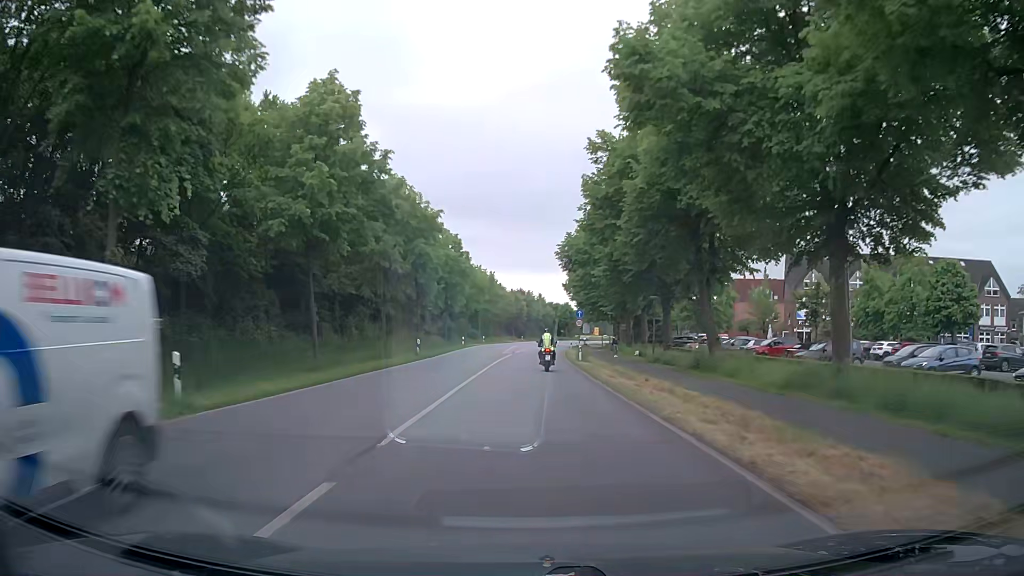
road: primary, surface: asphalt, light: Day
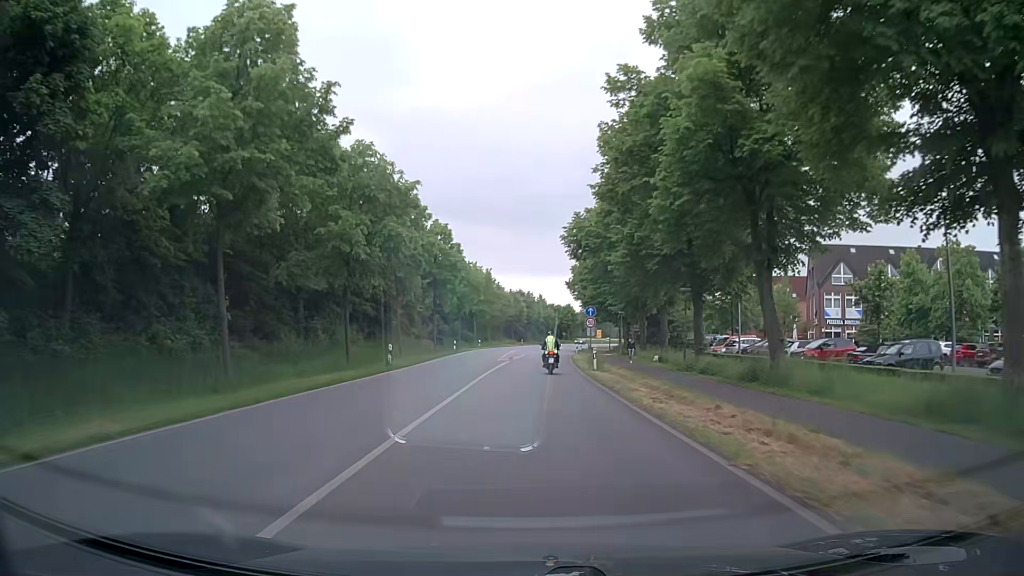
(0.0, +8.0) m; -1°
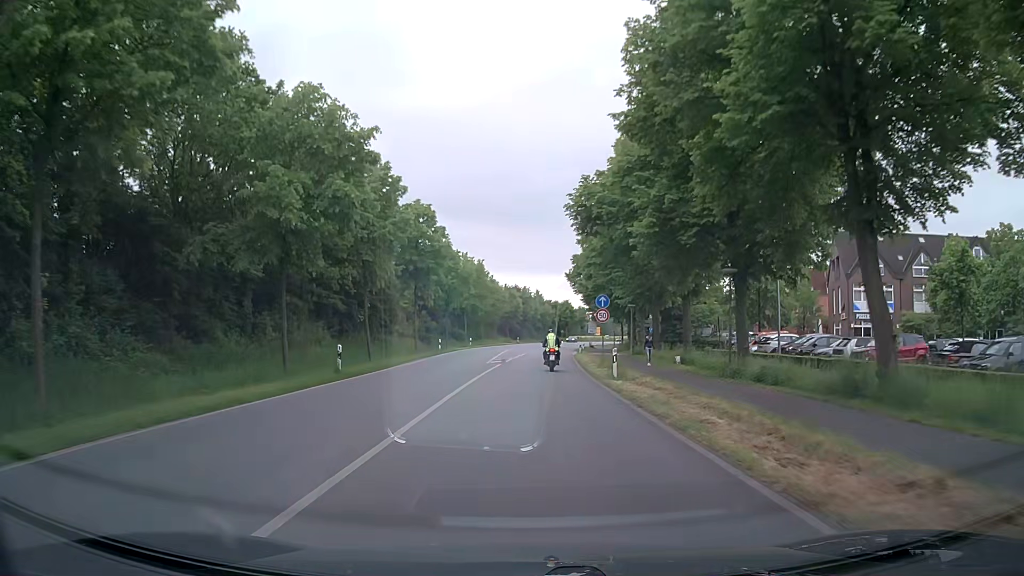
(+0.2, +7.8) m; +1°
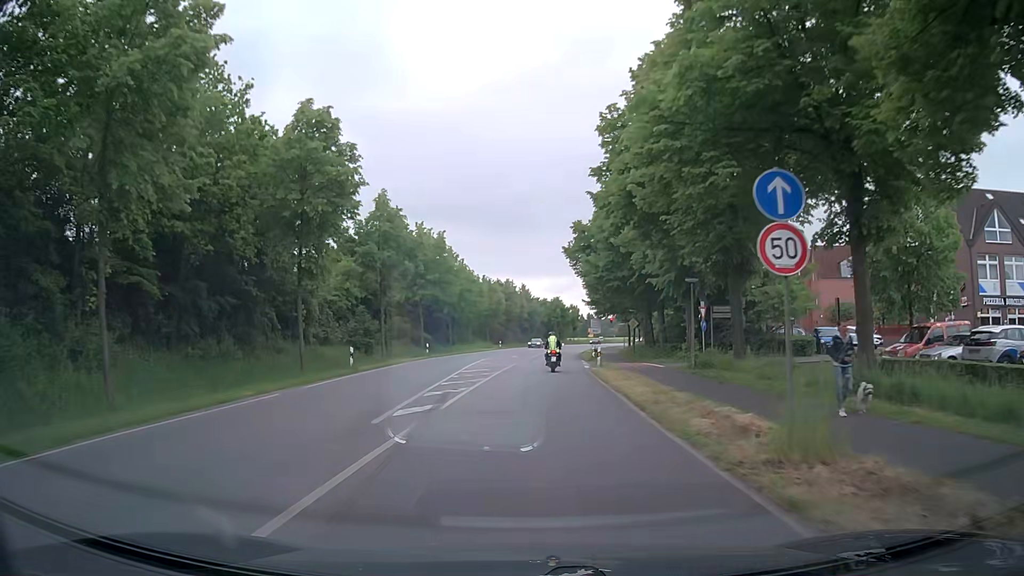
(+0.2, +22.8) m; +1°
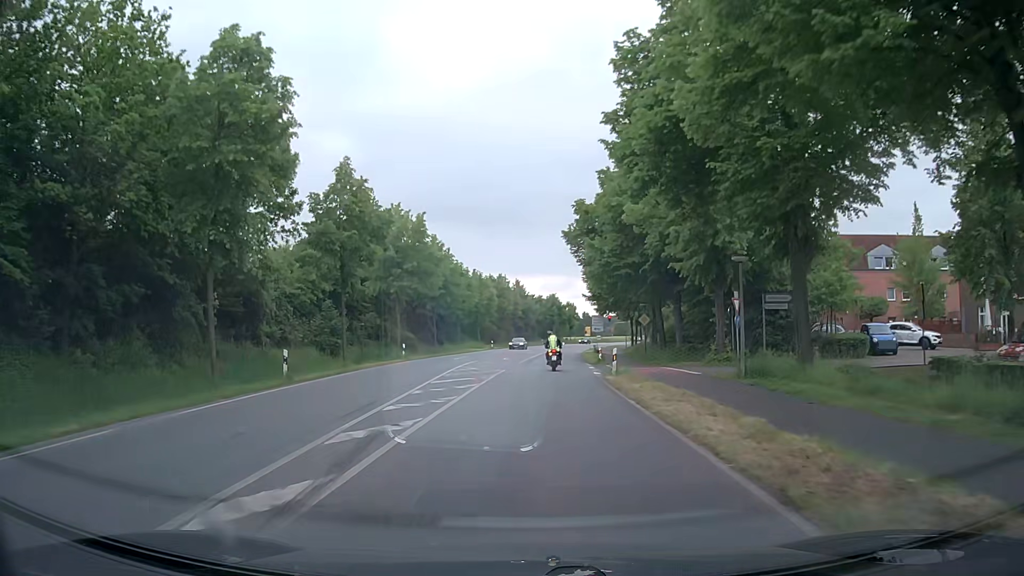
(+0.1, +7.5) m; 0°
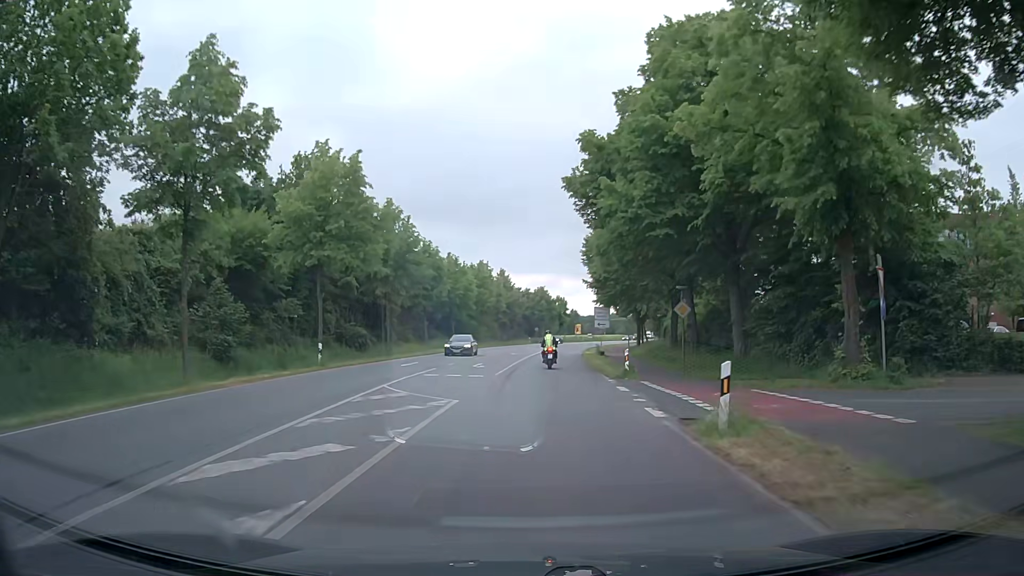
(+0.2, +15.0) m; +1°
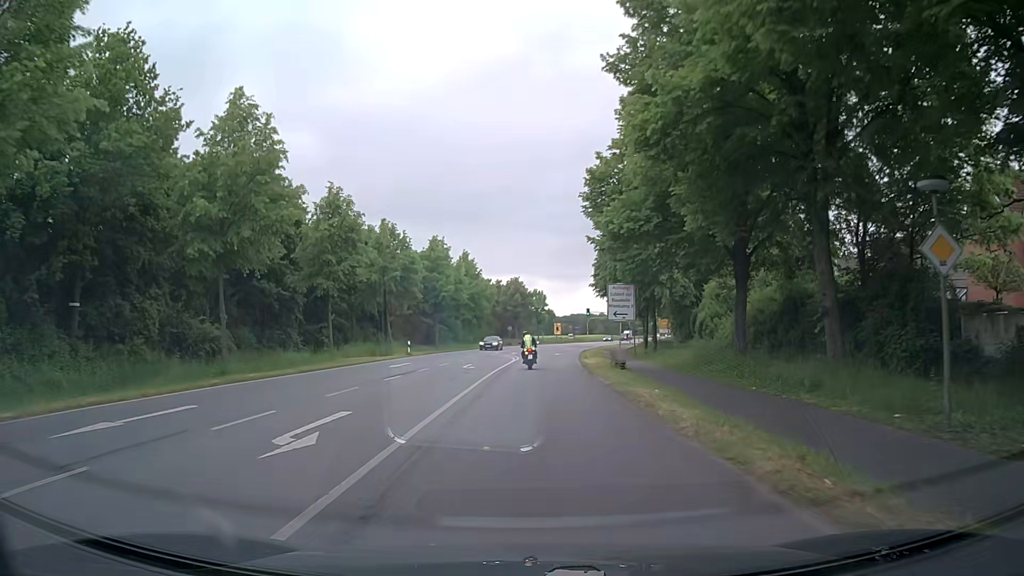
(+0.4, +22.3) m; +2°
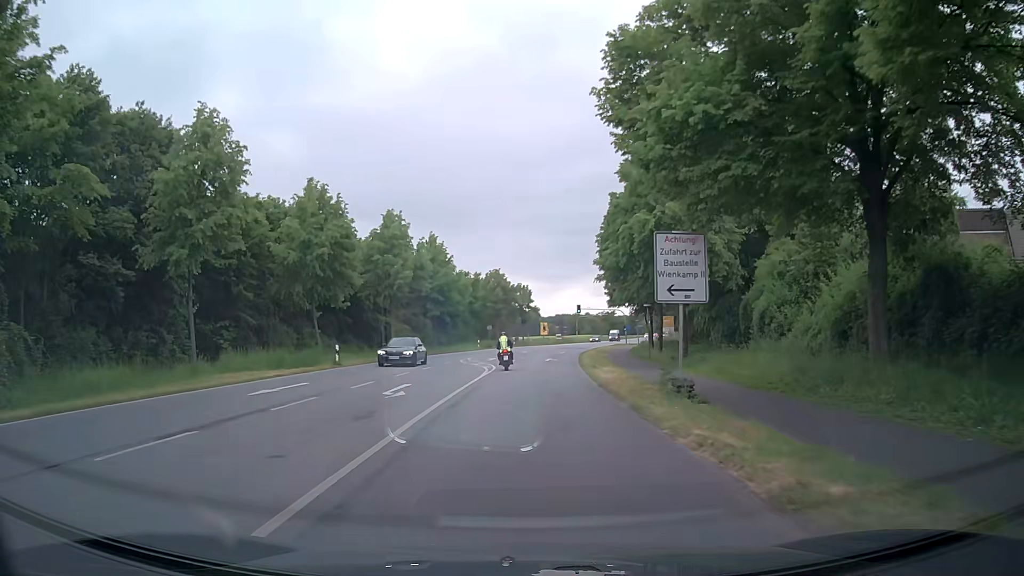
(+0.2, +14.5) m; +2°
(0, +10) (0, +20) (-1, +30) (-1, +40) (-2, +50) (-1, +60) (0, +70) (+1, +80) (+3, +90) (+4, +100) m
